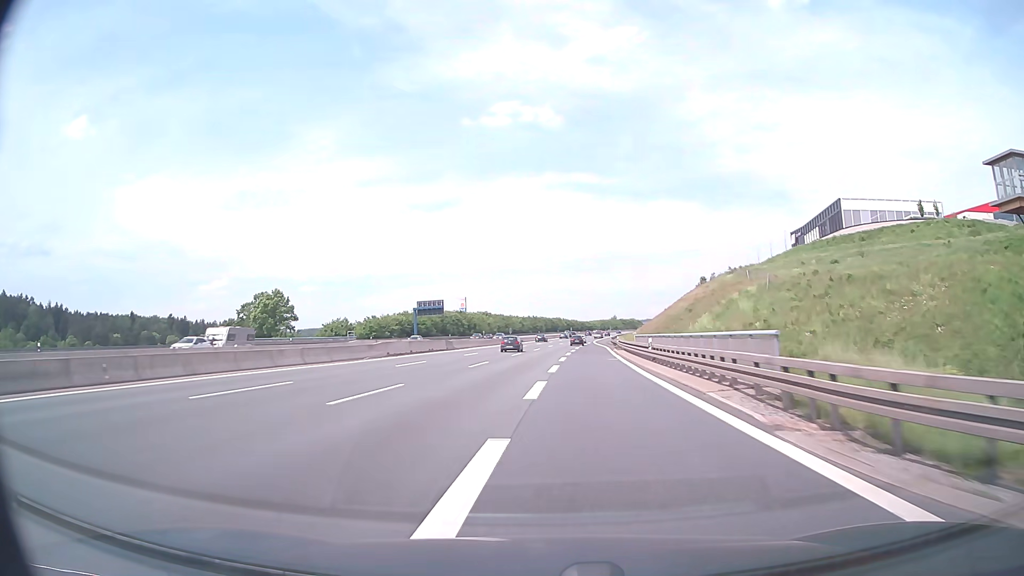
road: motorway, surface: asphalt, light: Day
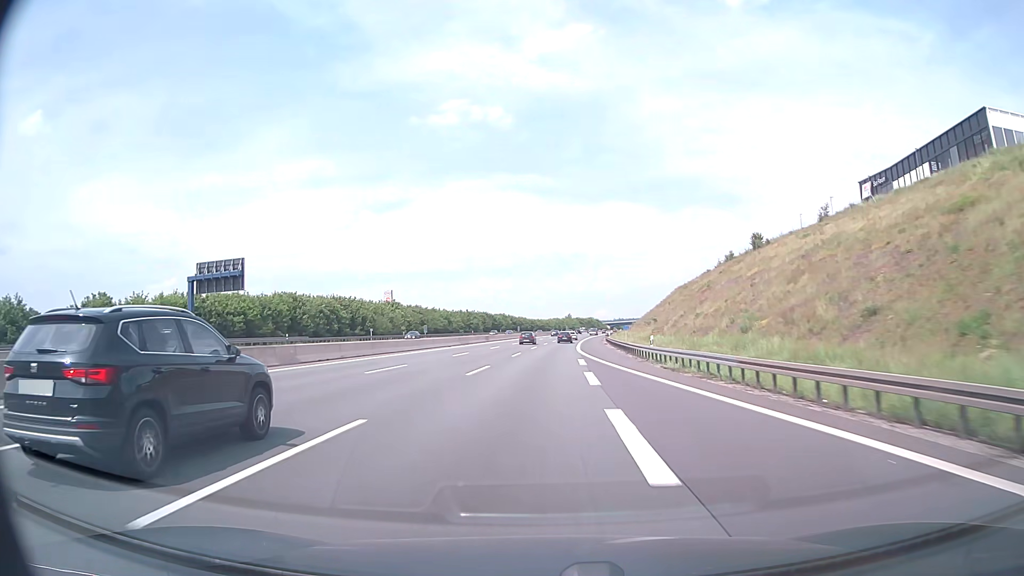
(+3.2, +81.0) m; +5°
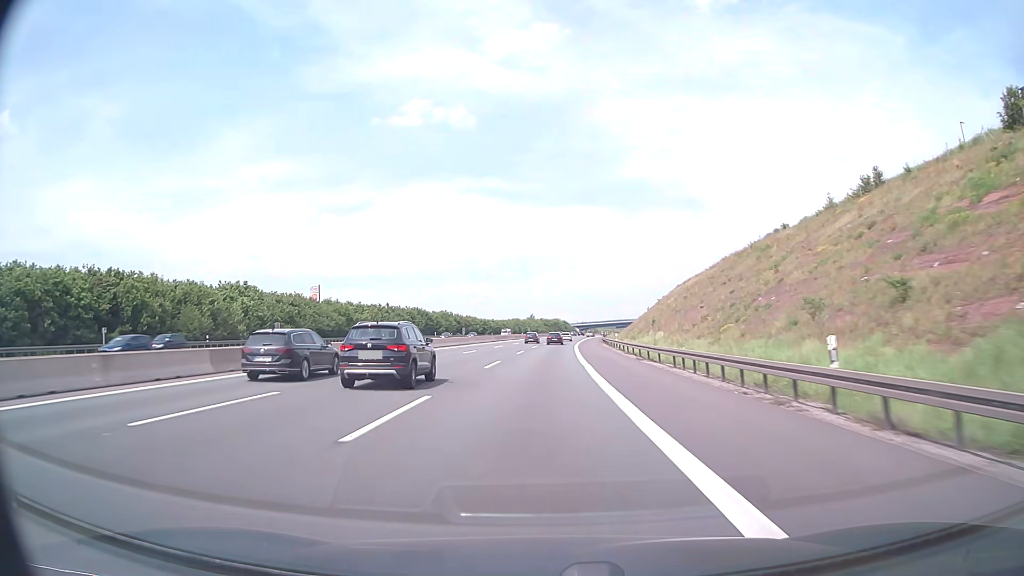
(+1.9, +68.0) m; +3°
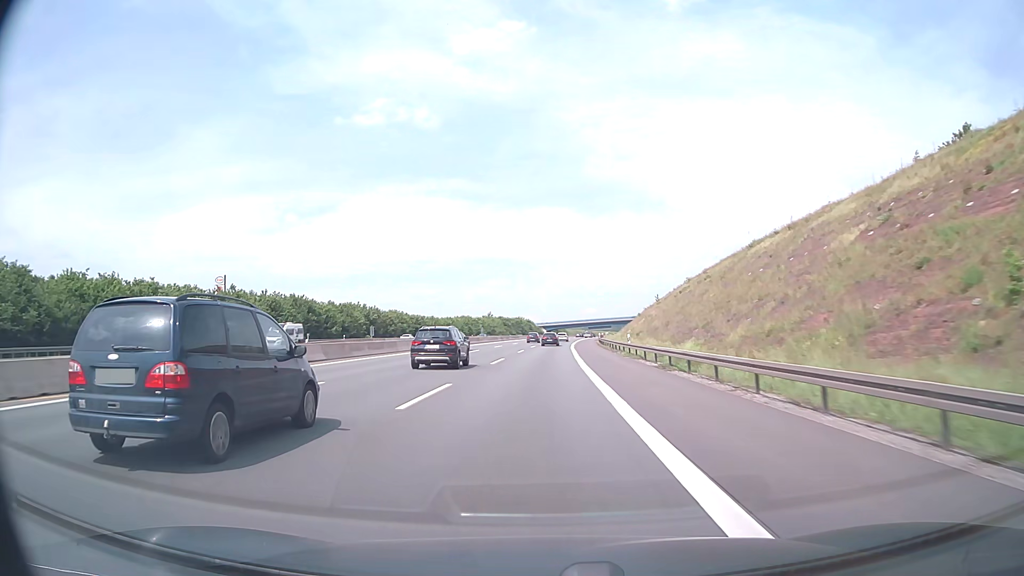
(+2.0, +68.3) m; +3°
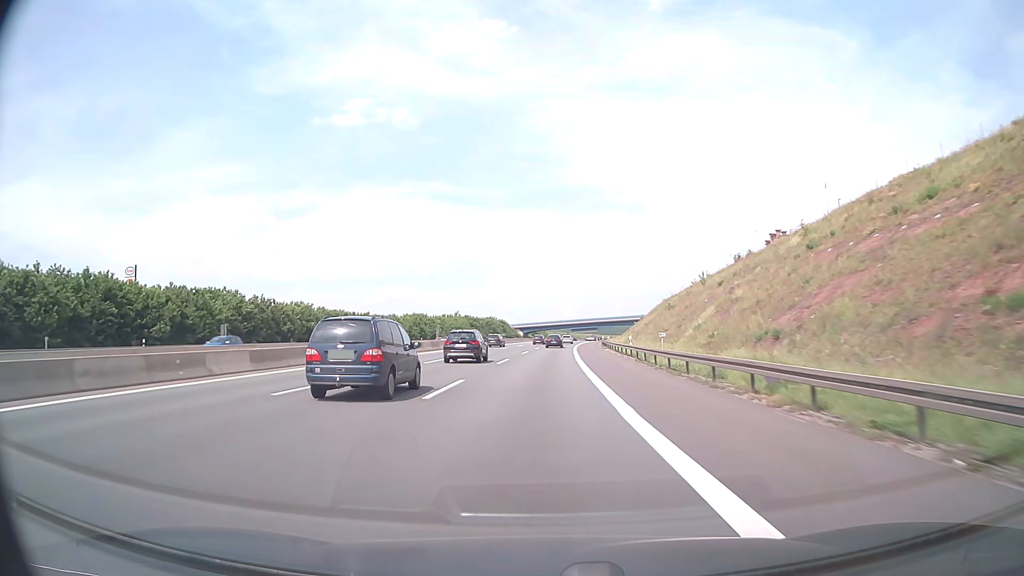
(+0.8, +51.6) m; +2°
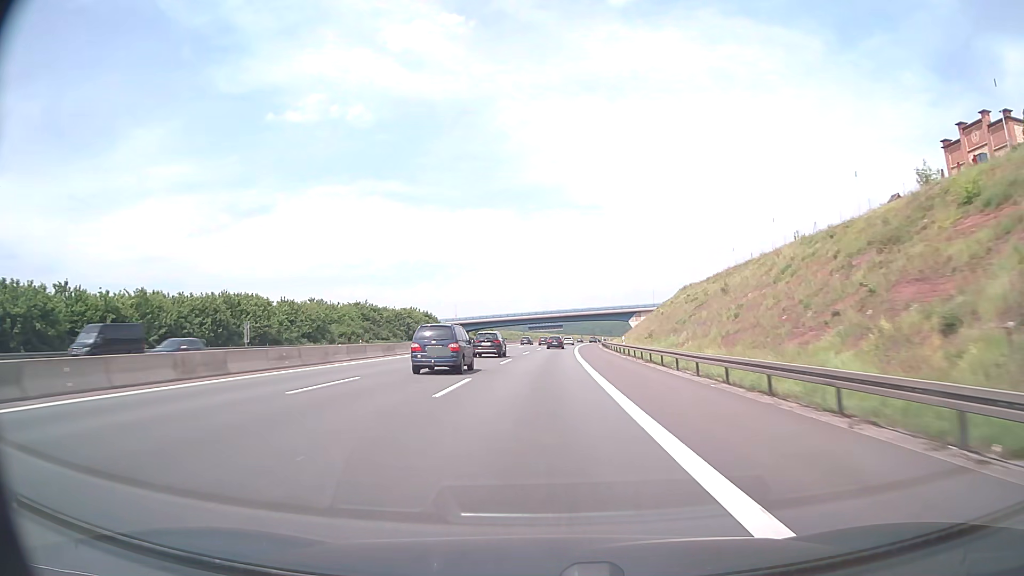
(+3.0, +89.7) m; +4°
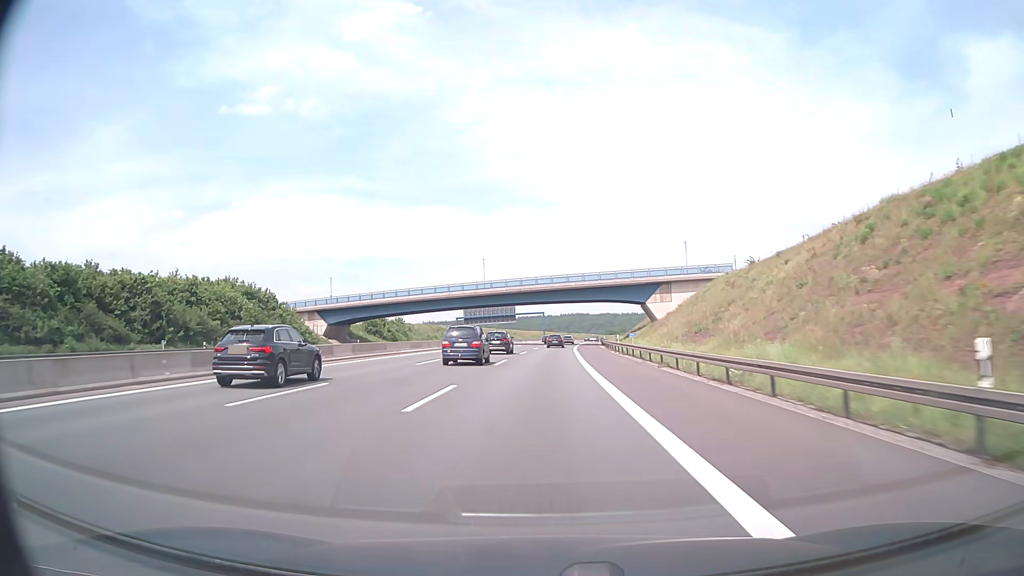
(+3.1, +93.0) m; +4°
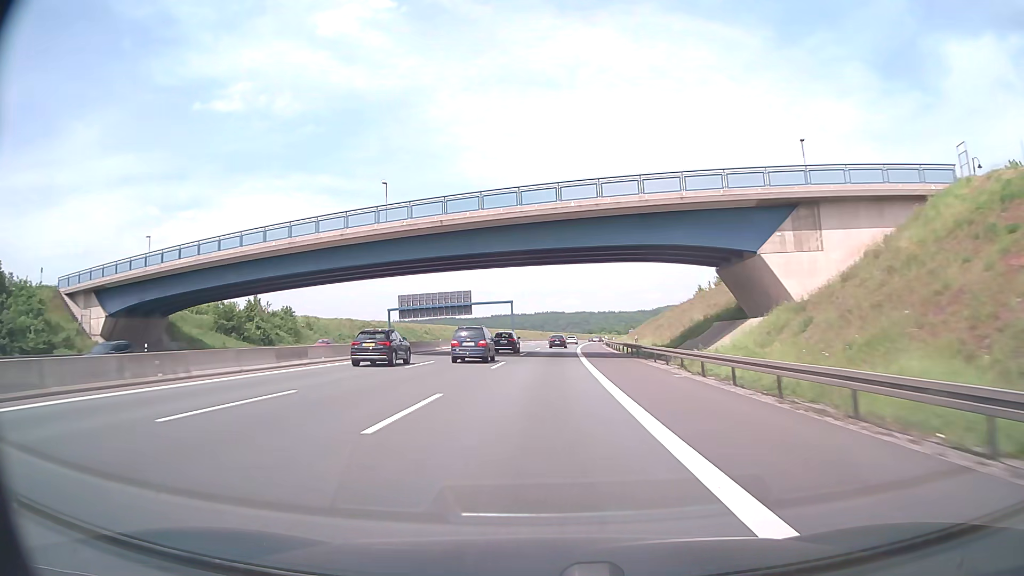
(+1.0, +56.6) m; +2°
(0, +10) (0, +20) (0, +30) (+1, +40) (+1, +50) (+1, +60) (+1, +70) (+2, +80) (+2, +90) (+3, +100) m
